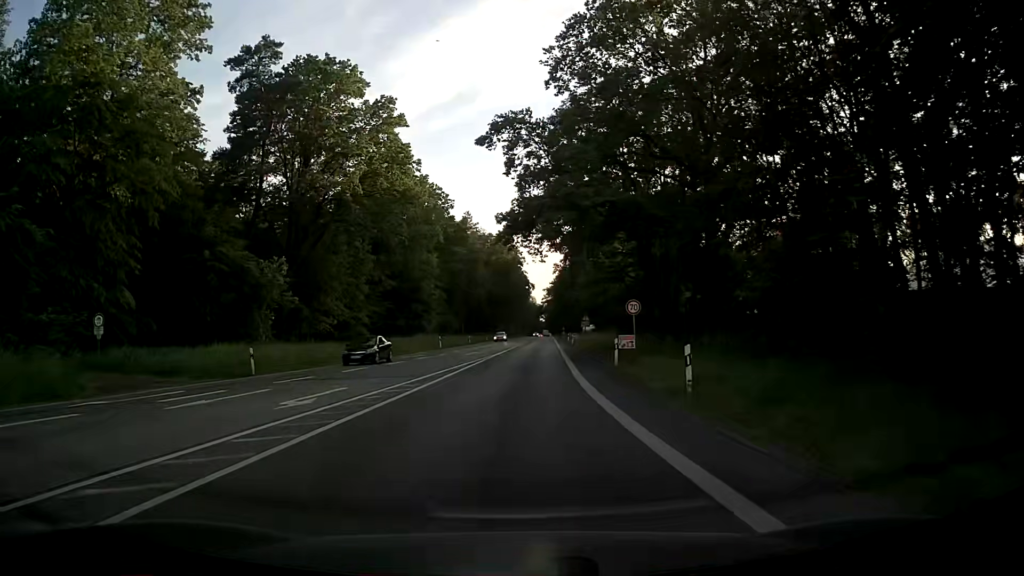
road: secondary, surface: asphalt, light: Day
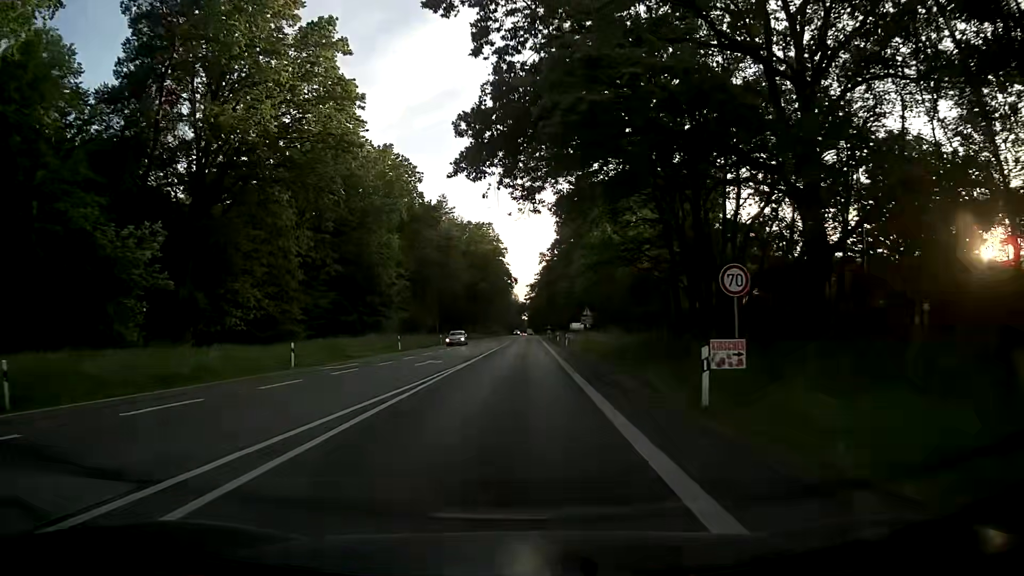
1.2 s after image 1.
(+0.2, +14.9) m; +2°
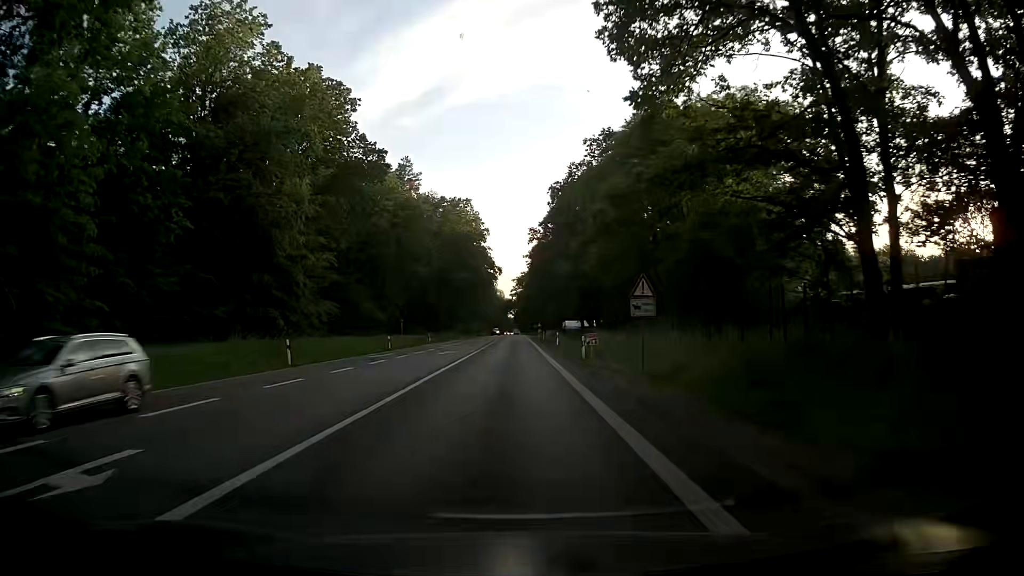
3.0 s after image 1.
(+0.2, +24.7) m; +1°
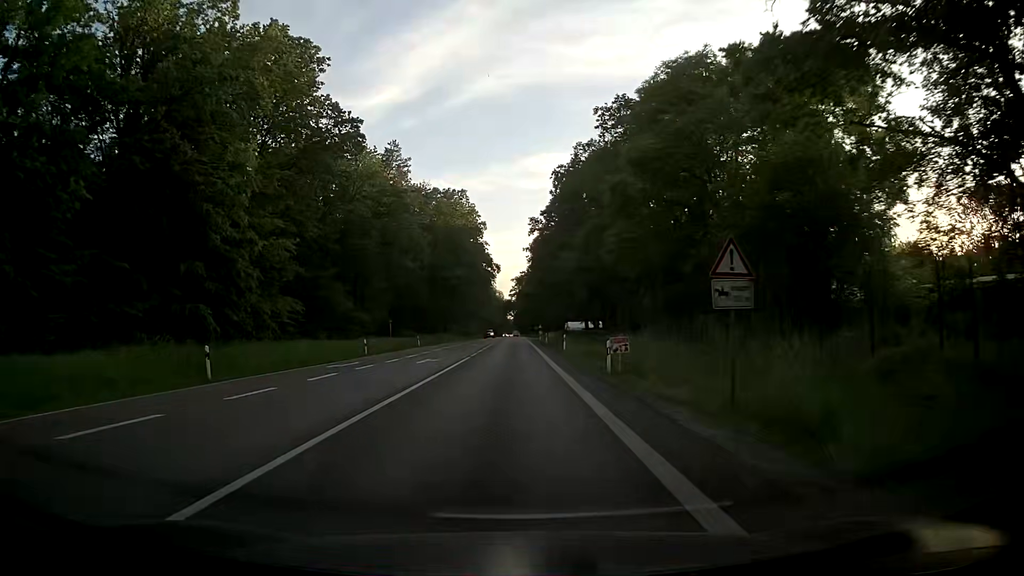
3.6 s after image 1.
(0.0, +8.8) m; 0°
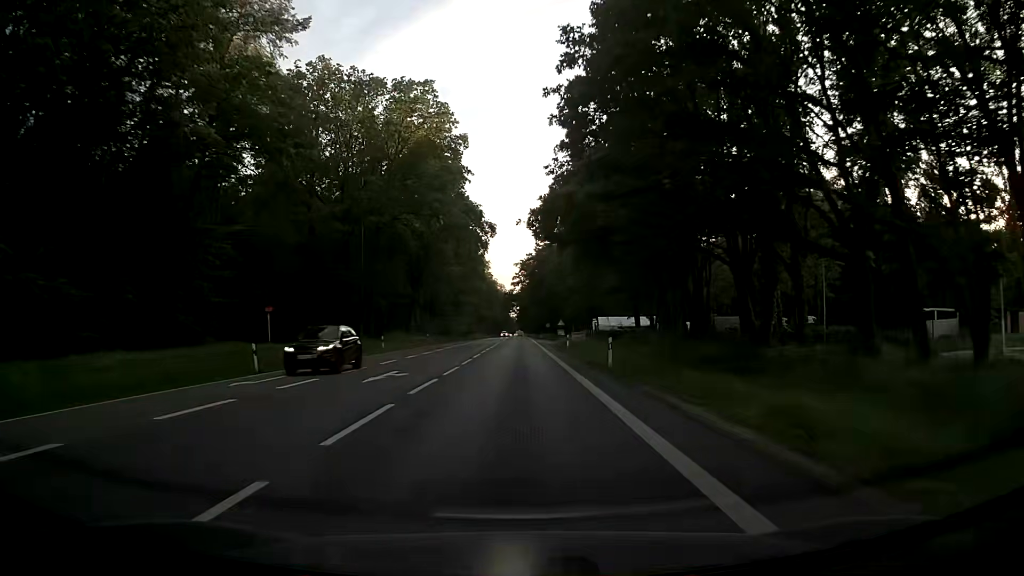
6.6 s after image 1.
(-0.5, +47.0) m; -1°
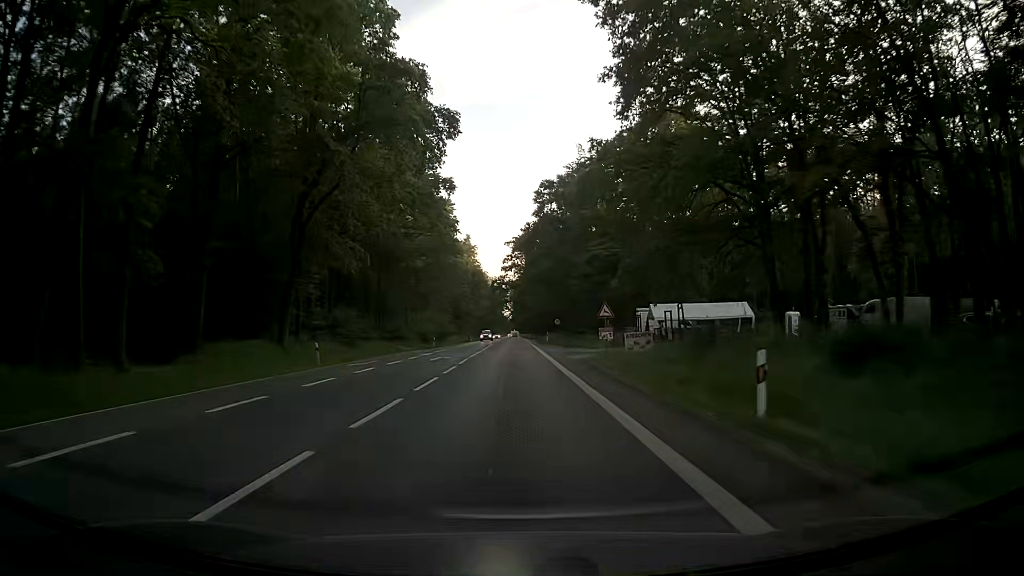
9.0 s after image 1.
(+0.3, +40.9) m; 0°
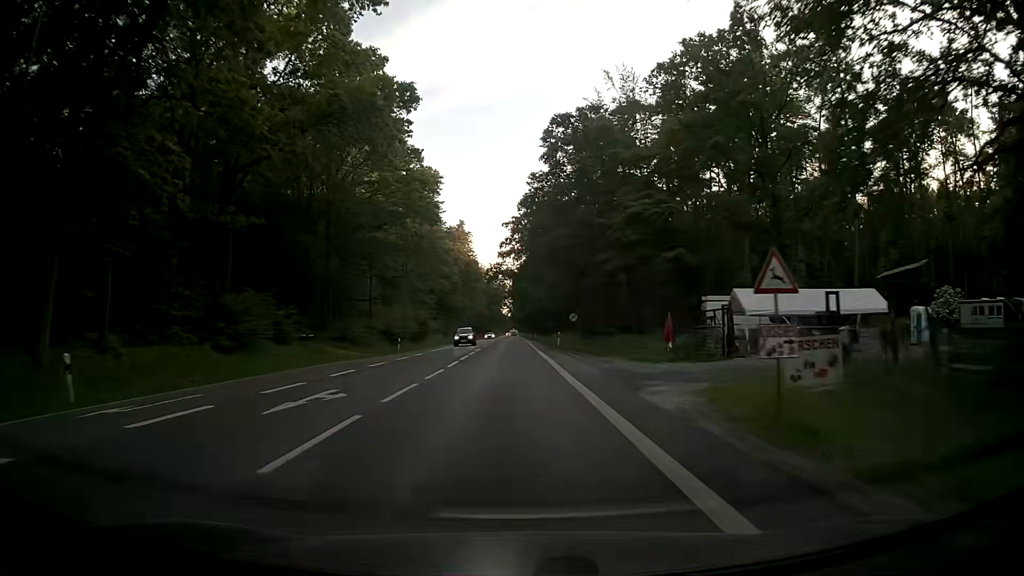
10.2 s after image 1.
(0.0, +21.4) m; 0°
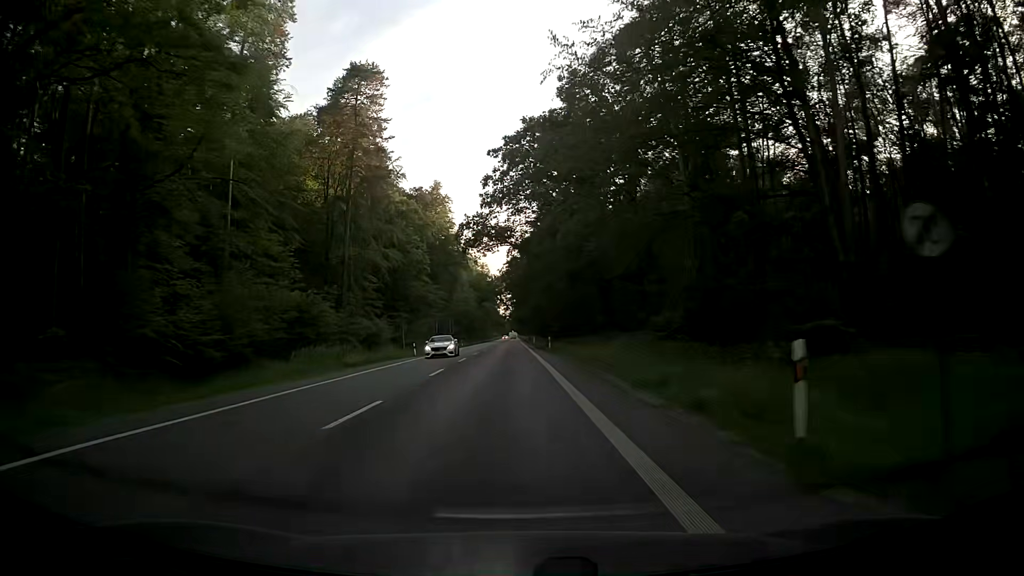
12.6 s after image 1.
(+0.2, +44.8) m; 0°
(0, +10) (0, +20) (0, +30) (0, +40) (0, +50) (0, +60) (0, +70) (0, +80) (0, +90) (-1, +100) m
